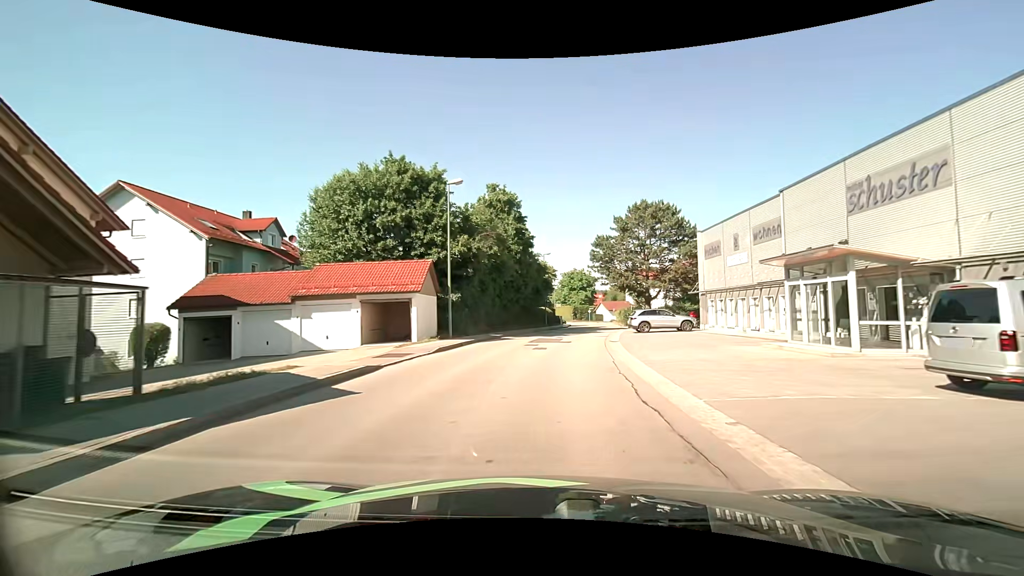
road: unclassified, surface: asphalt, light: Day
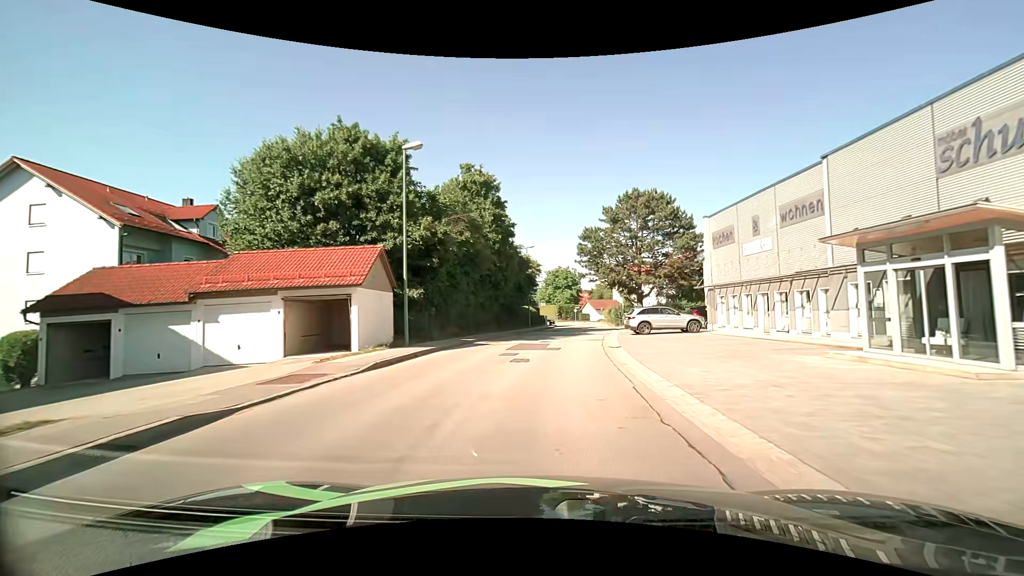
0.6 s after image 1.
(+0.1, +5.5) m; +1°
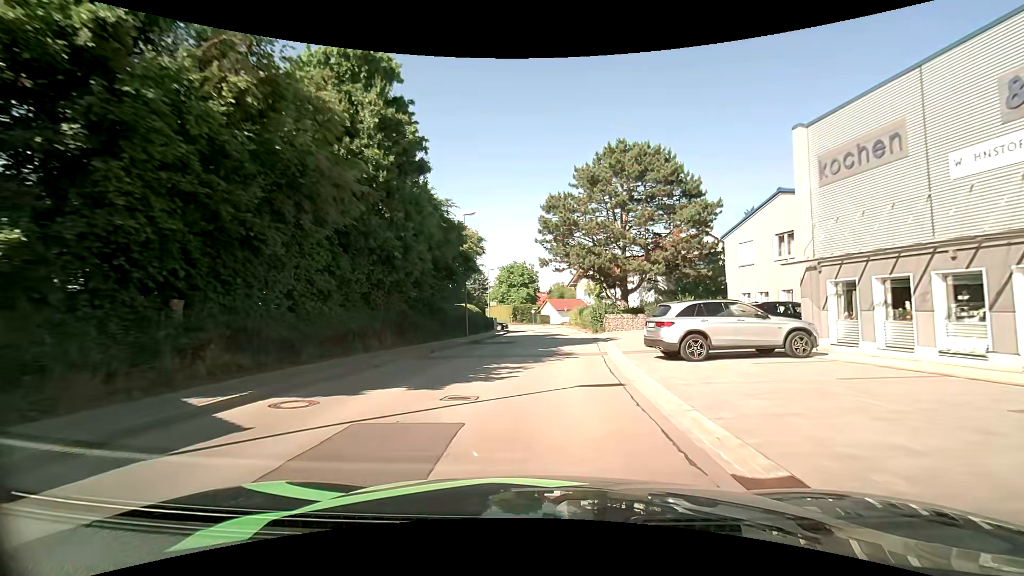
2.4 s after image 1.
(+0.8, +16.9) m; +4°
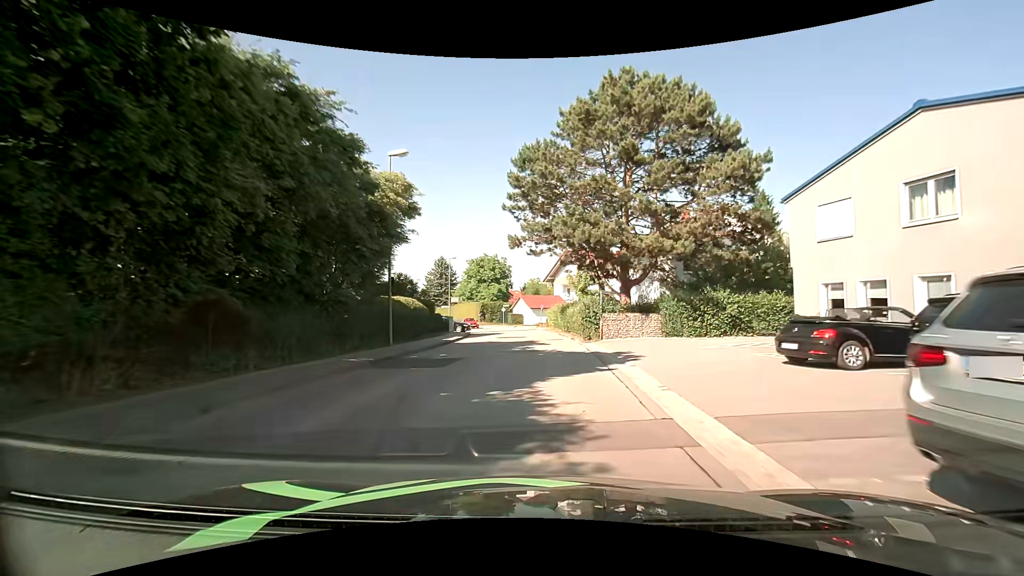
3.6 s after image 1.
(+0.5, +11.7) m; +5°
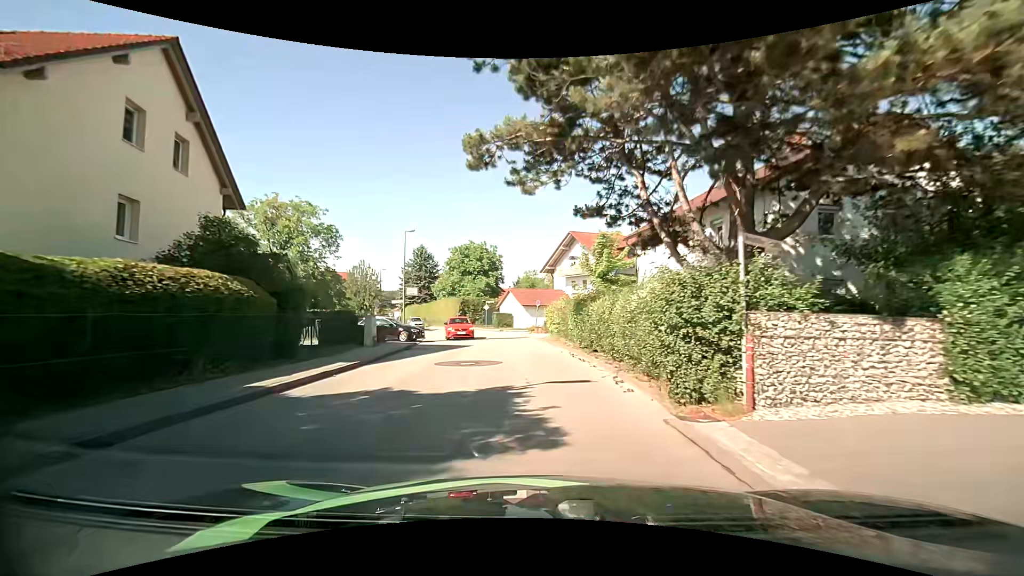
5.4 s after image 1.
(0.0, +17.4) m; 0°
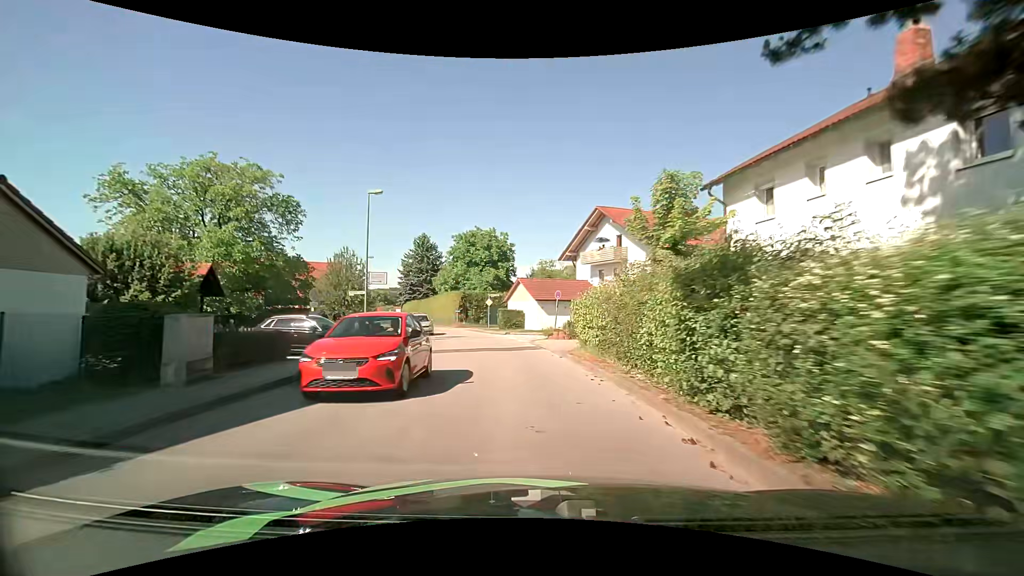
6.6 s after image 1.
(-0.1, +11.8) m; -2°
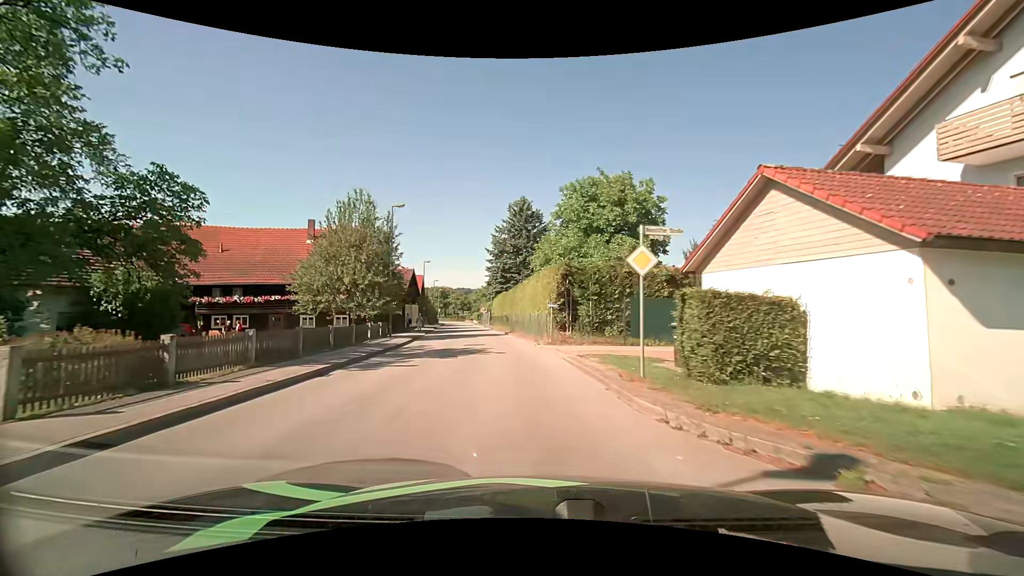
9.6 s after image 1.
(-2.4, +29.0) m; -13°
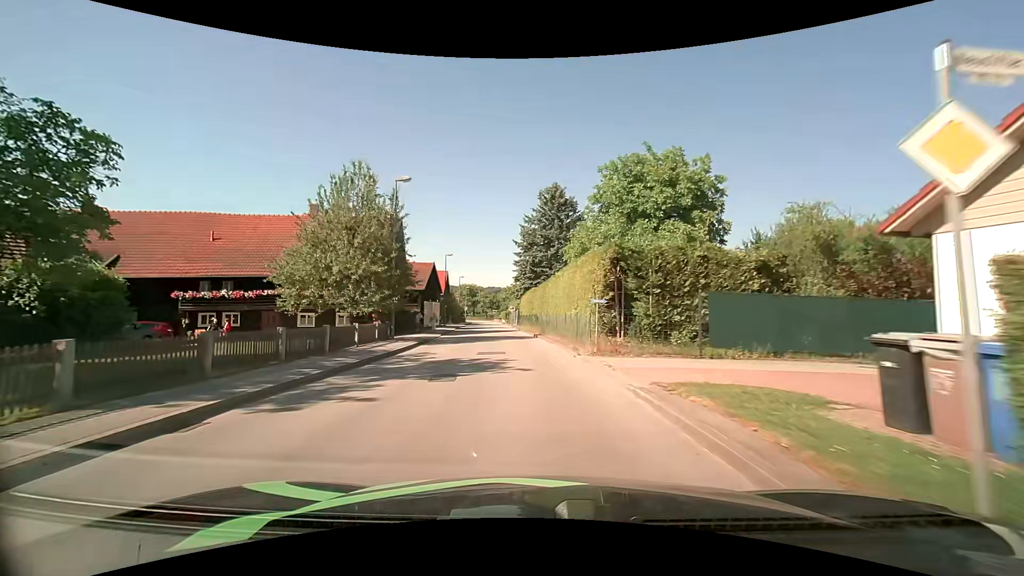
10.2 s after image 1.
(-0.2, +6.0) m; -4°
(0, +10) (-1, +20) (-2, +30) (-3, +40) (-4, +50) (-5, +60) (-6, +70) (-7, +80) (-8, +90) (-9, +100) m
